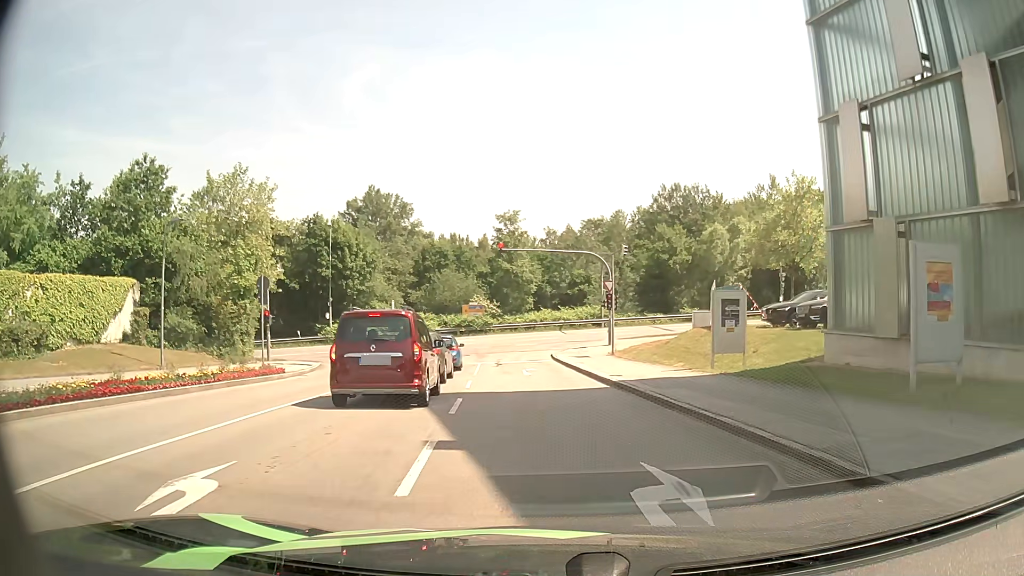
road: residential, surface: asphalt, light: Day
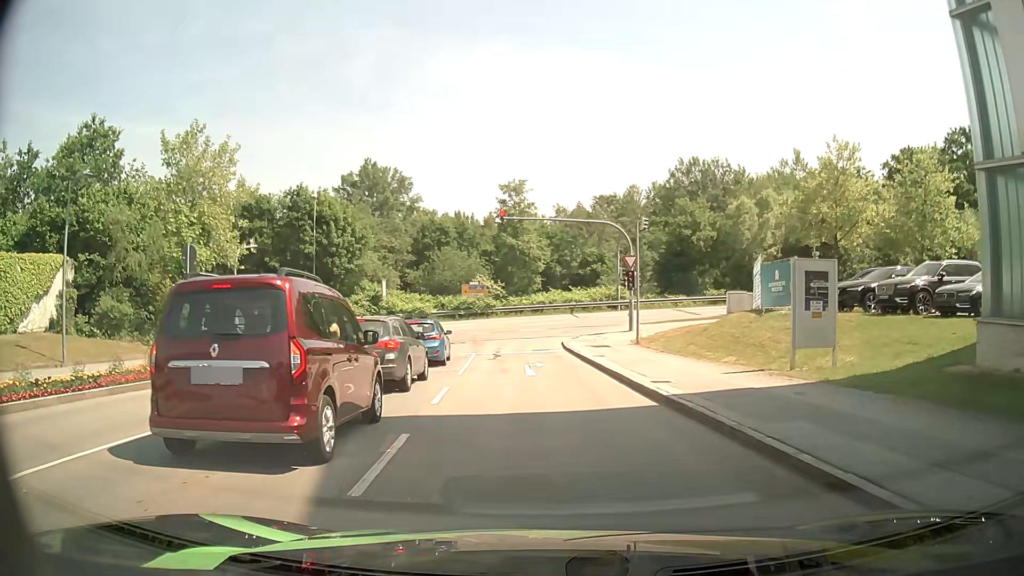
(-0.1, +6.2) m; -1°
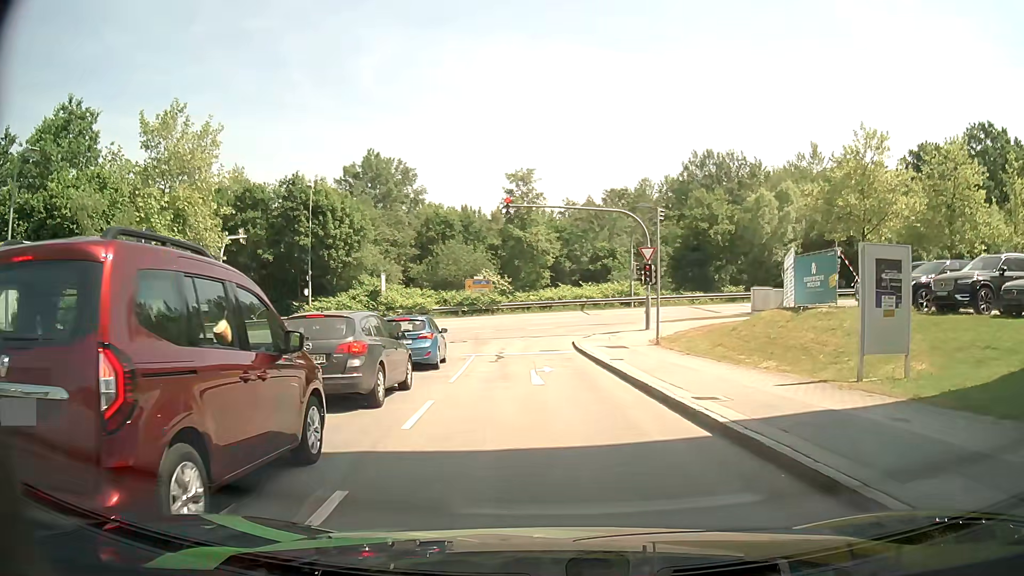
(0.0, +2.9) m; -2°
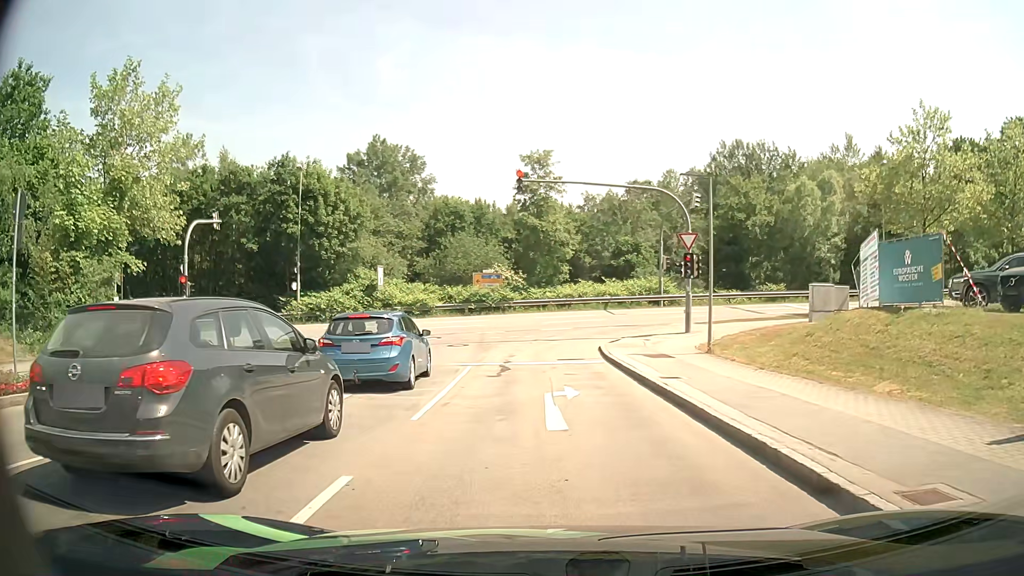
(0.0, +5.6) m; +1°
